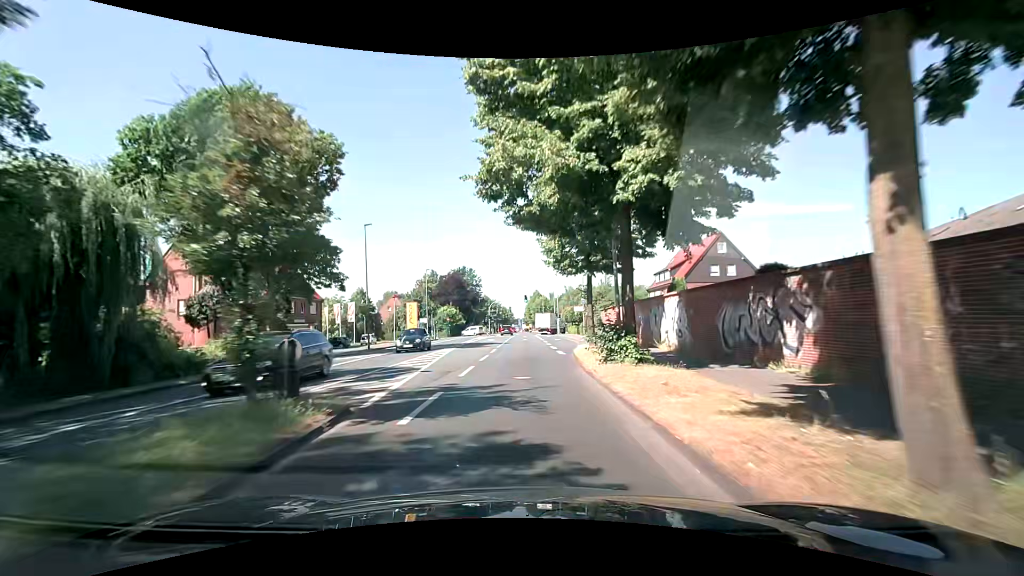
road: secondary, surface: asphalt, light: Day
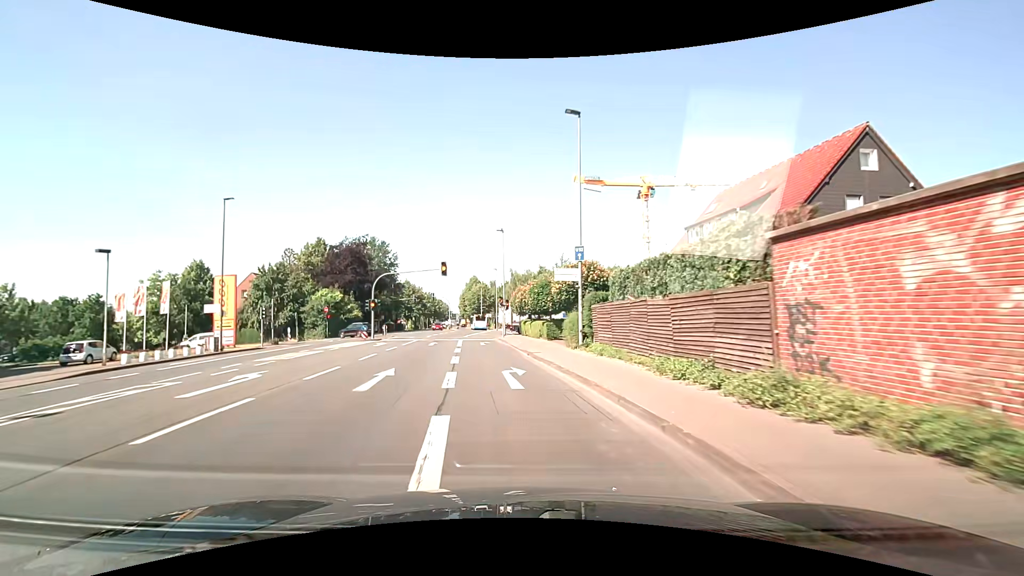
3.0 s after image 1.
(+1.9, +37.7) m; +7°
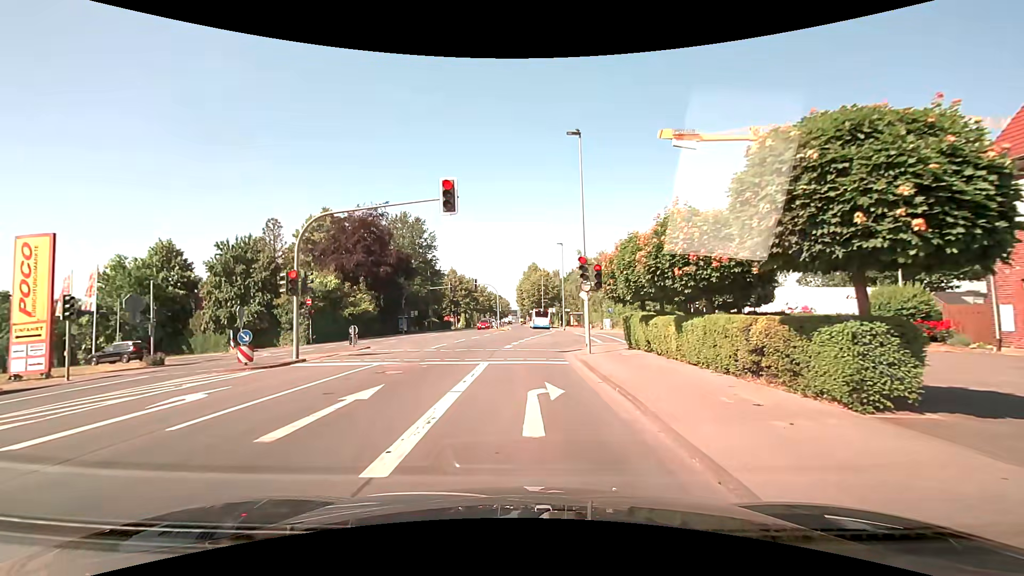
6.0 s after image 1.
(-1.5, +23.4) m; -7°
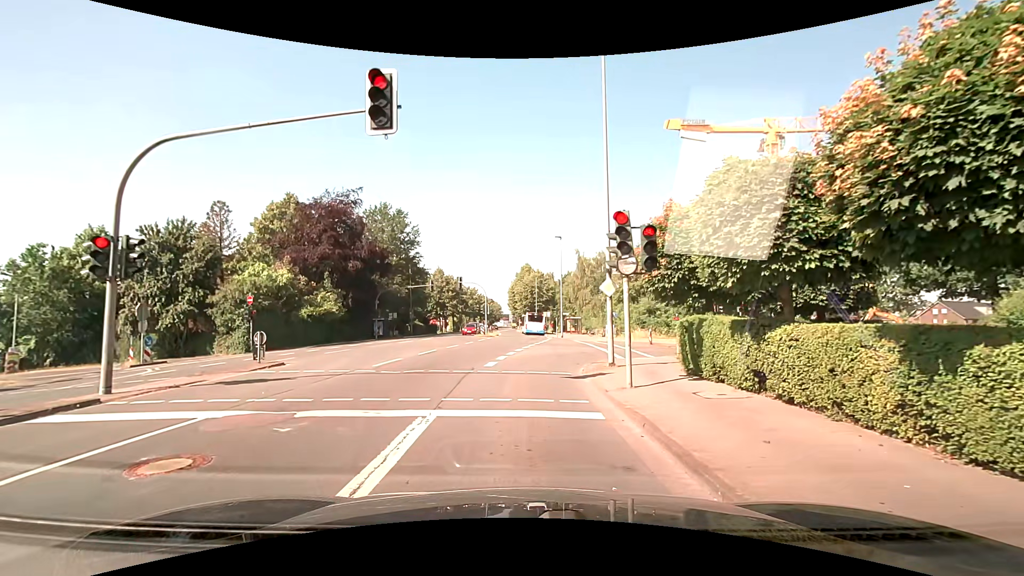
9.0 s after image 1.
(+0.1, +7.9) m; +1°
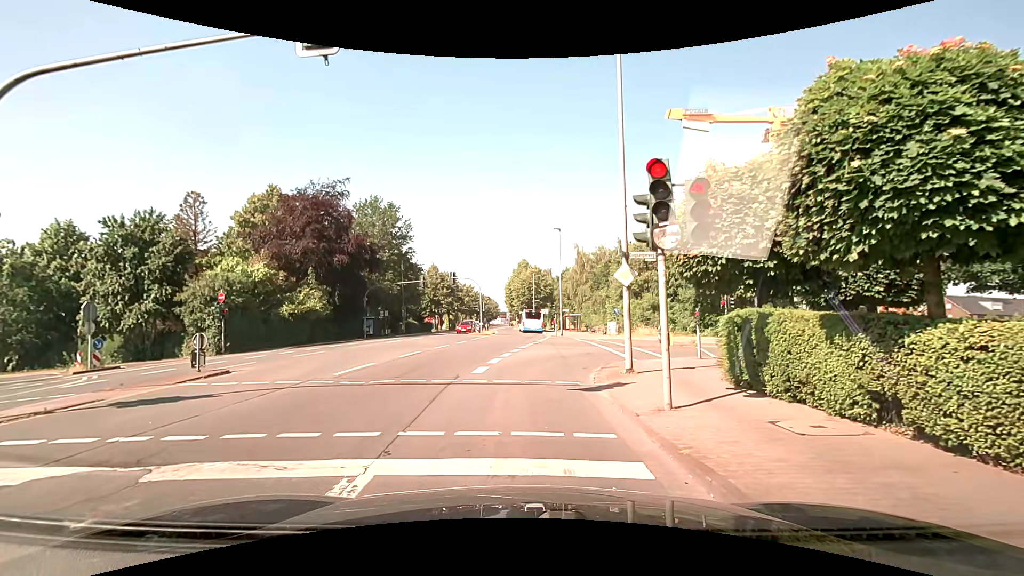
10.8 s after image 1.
(0.0, +2.9) m; -1°
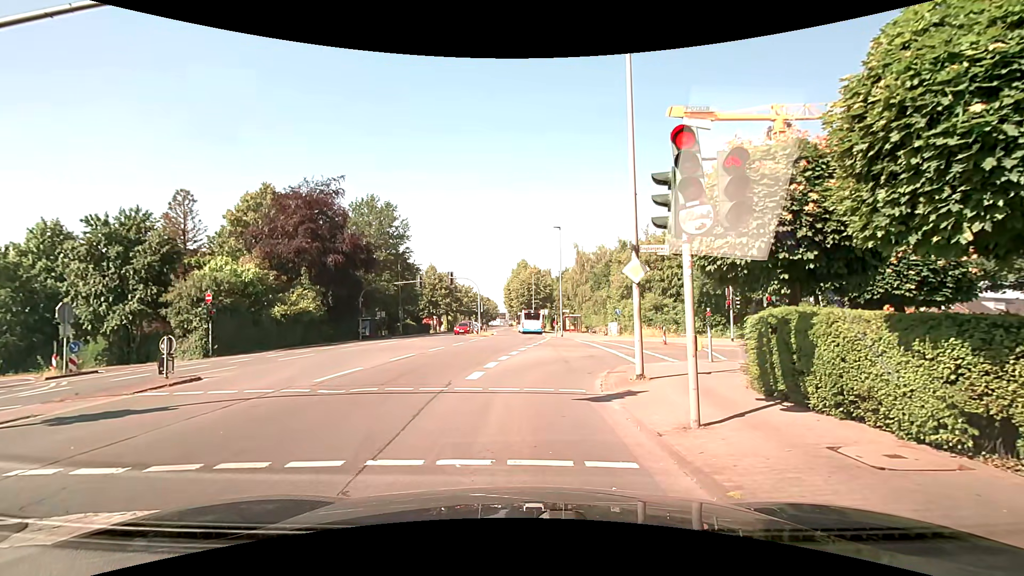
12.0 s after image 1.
(0.0, +1.2) m; 0°
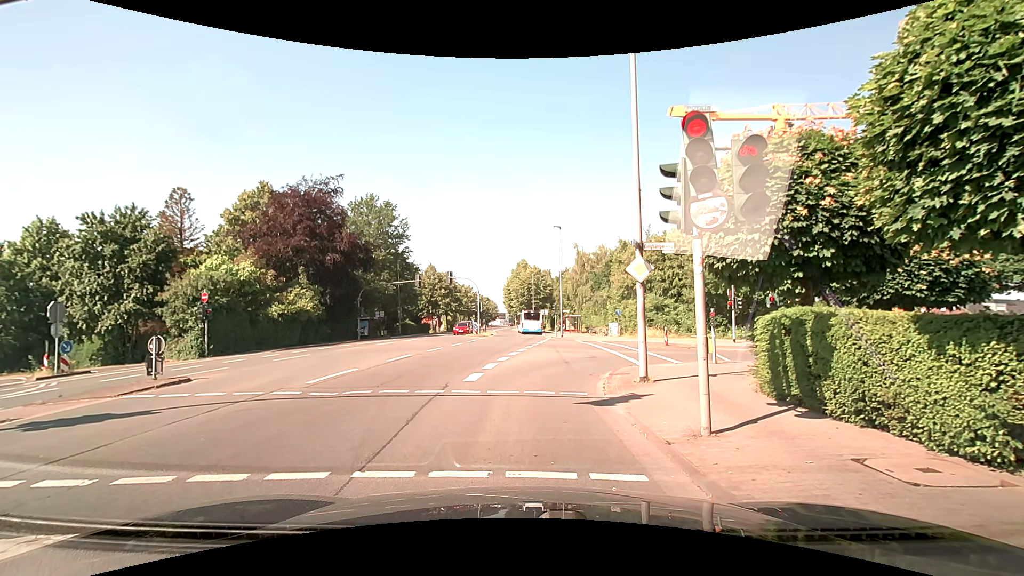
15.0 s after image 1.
(0.0, +0.5) m; 0°
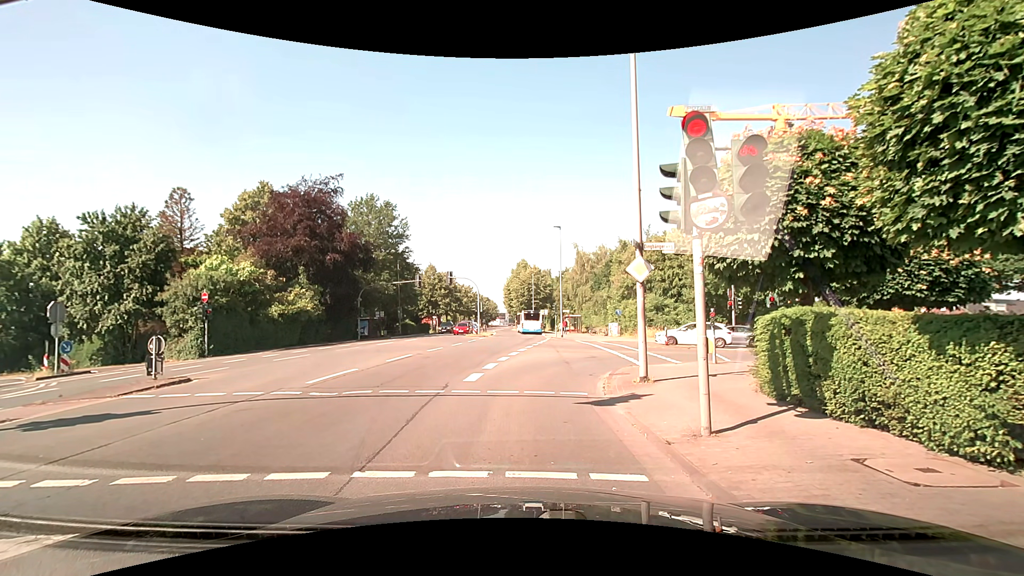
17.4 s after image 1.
(0.0, 0.0) m; 0°
(0, +10) (+2, +20) (+10, +25) (+20, +24) (+30, +22) (+40, +20) (+49, +18) (+59, +17) (+69, +15) (+79, +14) m
